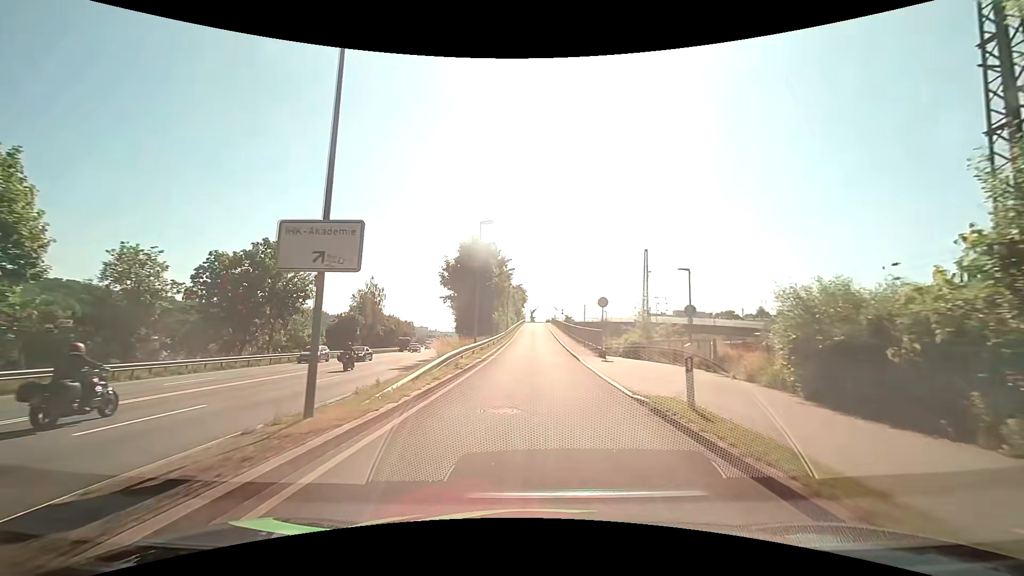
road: unclassified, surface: asphalt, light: Day
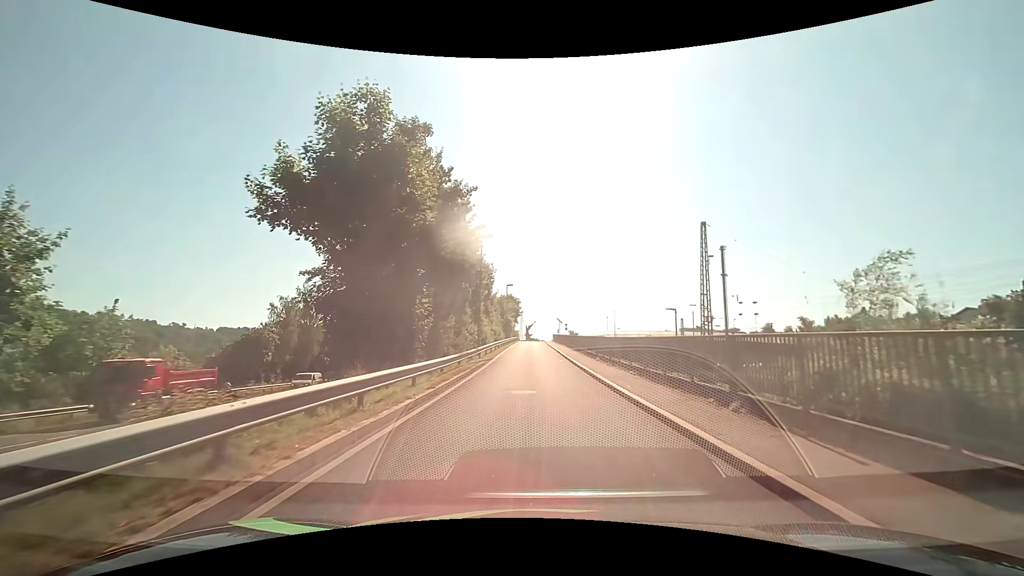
(+0.4, +28.0) m; +1°
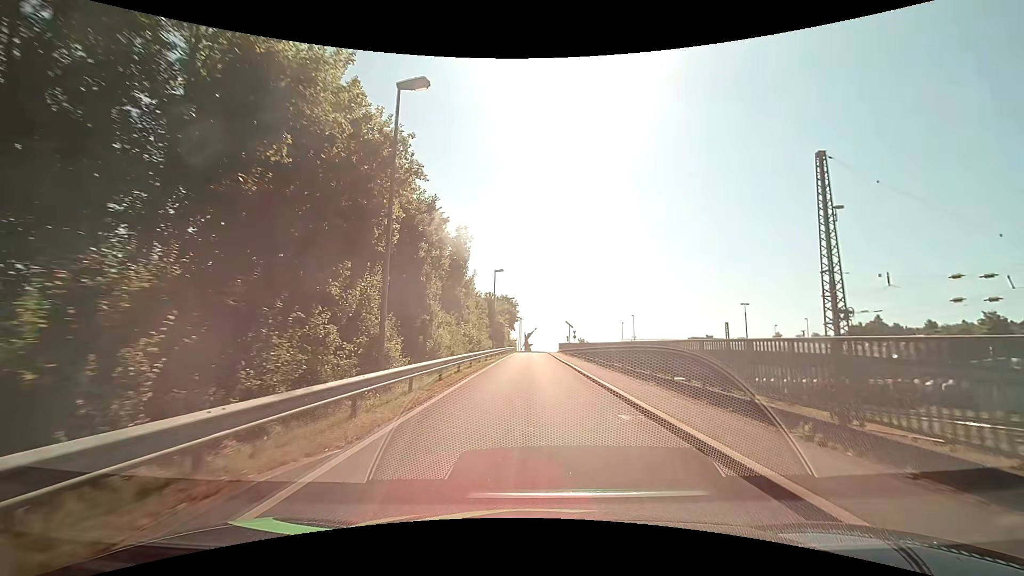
(0.0, +20.5) m; 0°
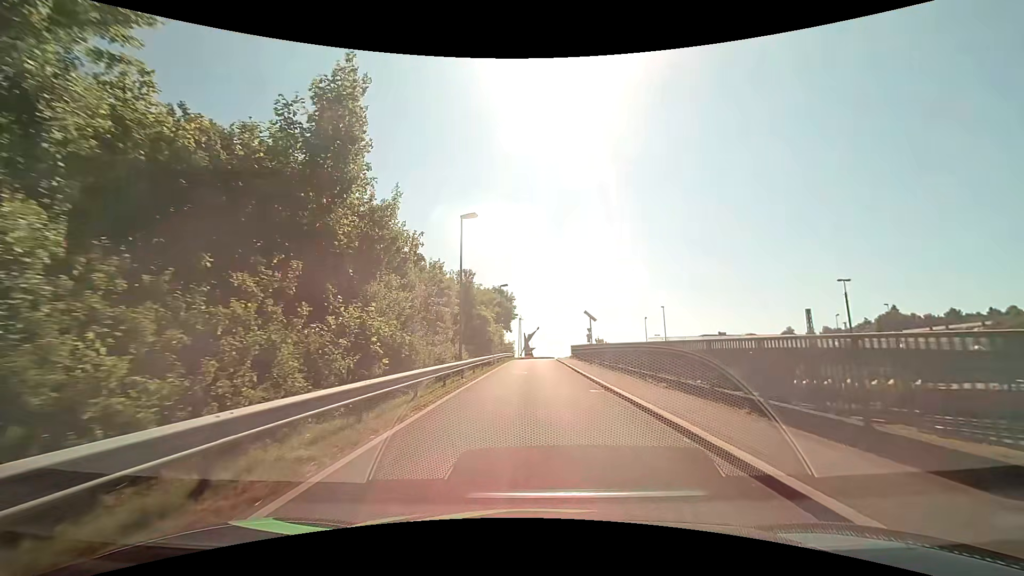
(+0.1, +20.1) m; 0°
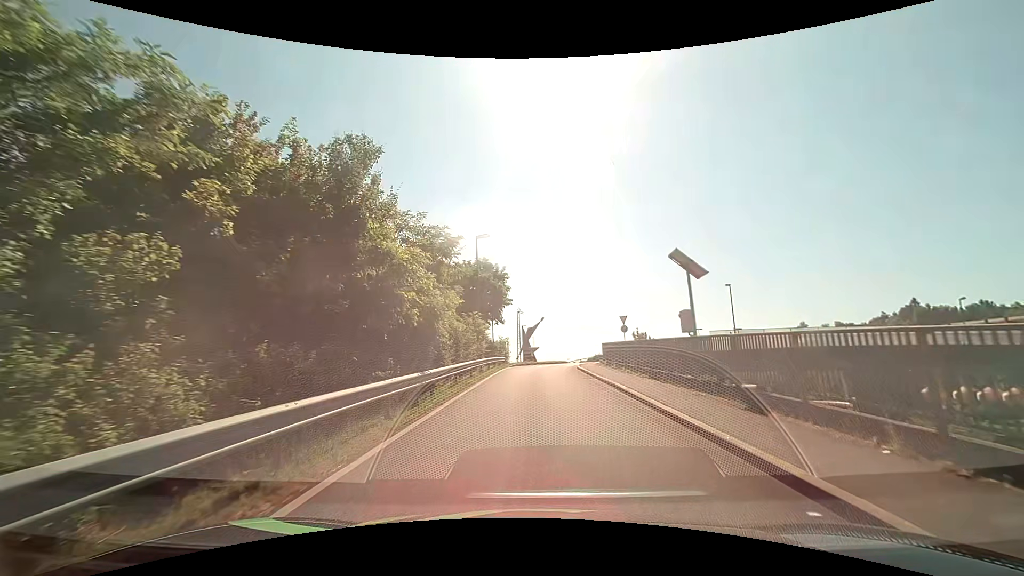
(-0.2, +23.2) m; -1°
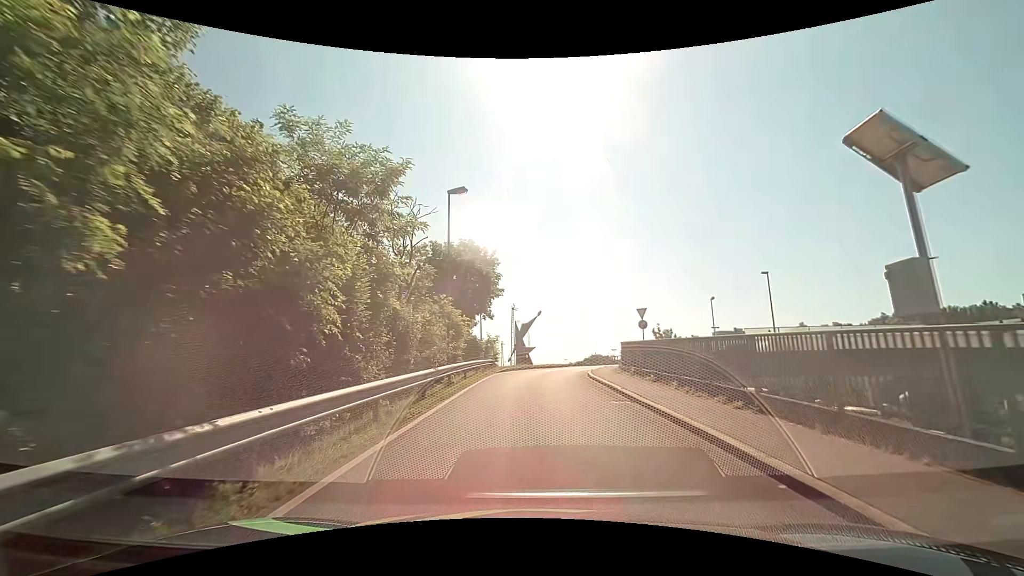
(+0.1, +8.4) m; 0°
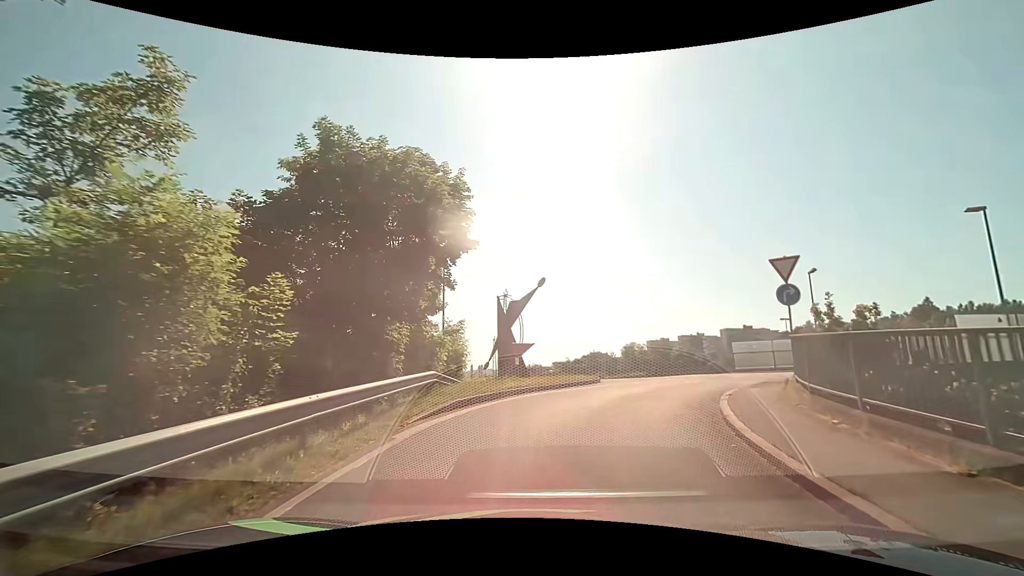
(+0.2, +18.6) m; 0°
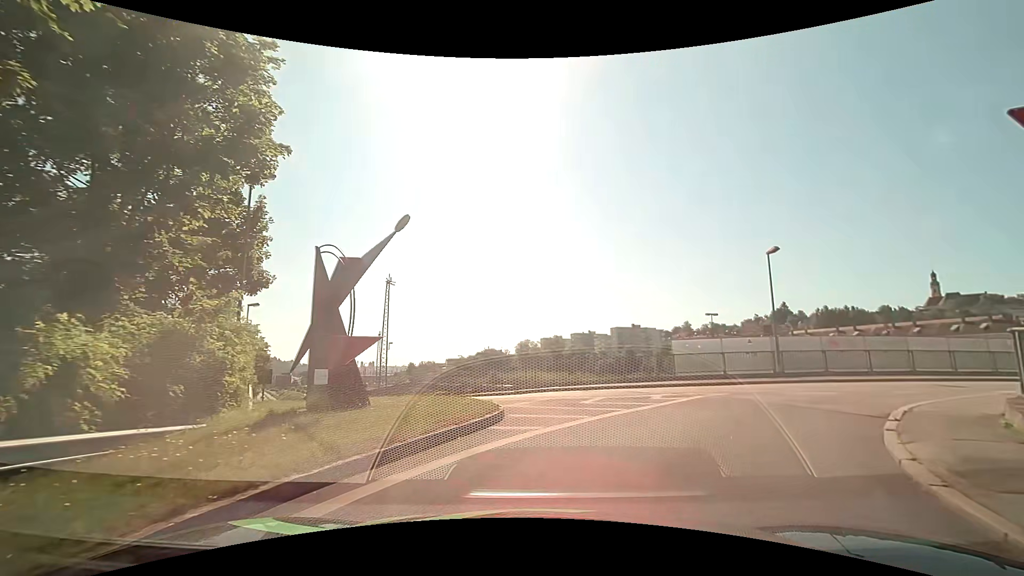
(+0.8, +10.3) m; +11°
